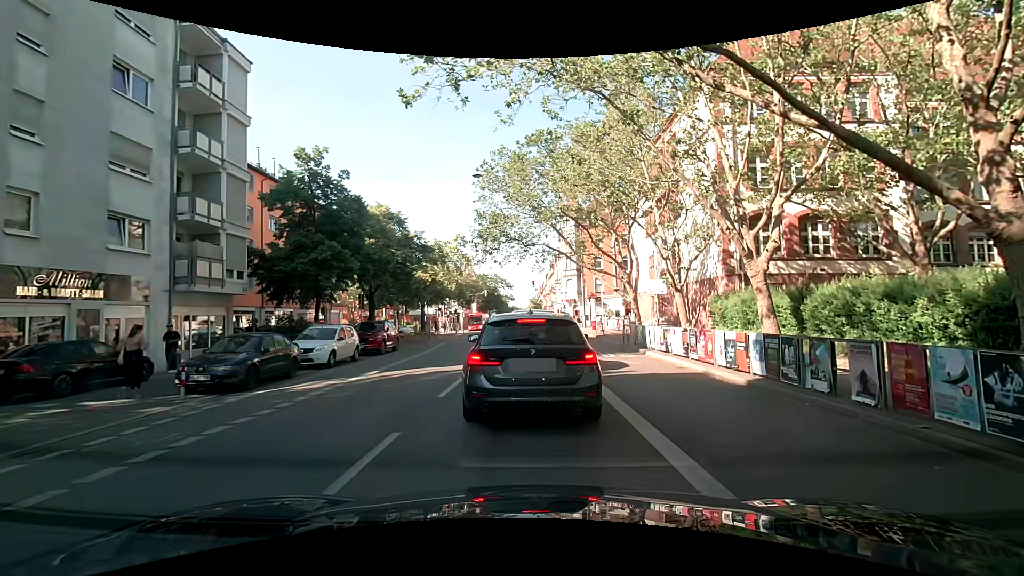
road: secondary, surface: asphalt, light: Day
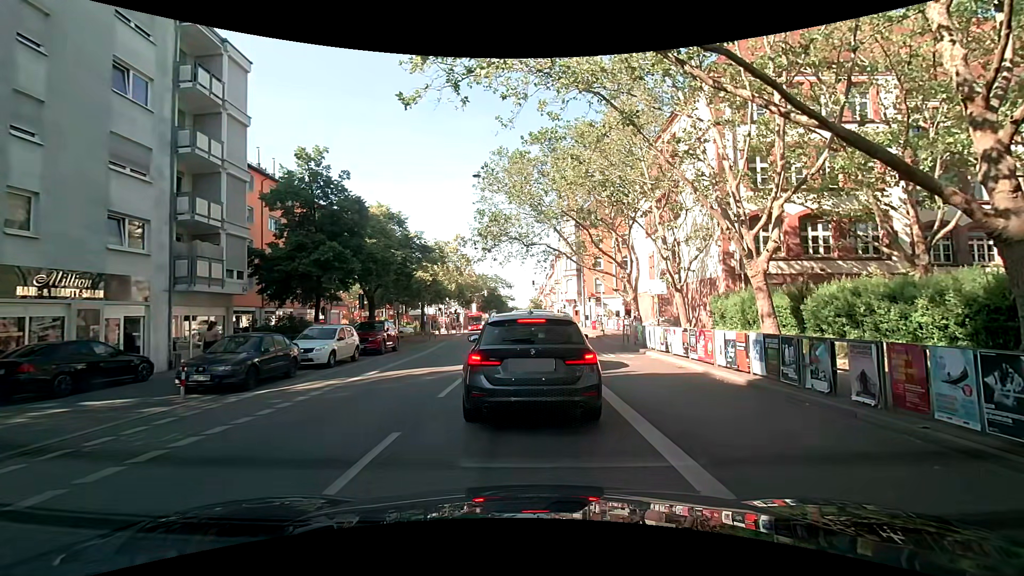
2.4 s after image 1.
(0.0, 0.0) m; 0°
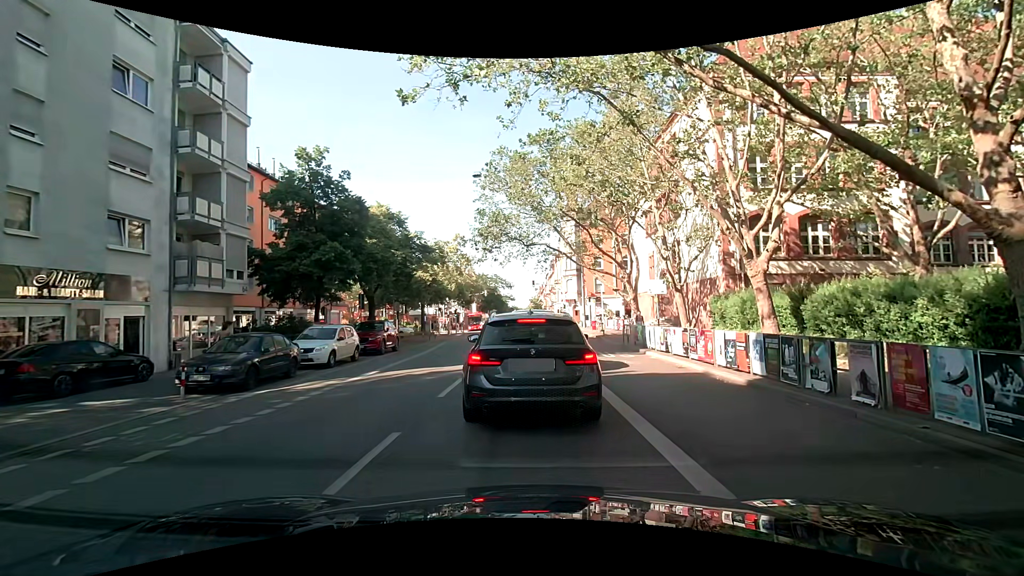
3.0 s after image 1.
(0.0, 0.0) m; 0°
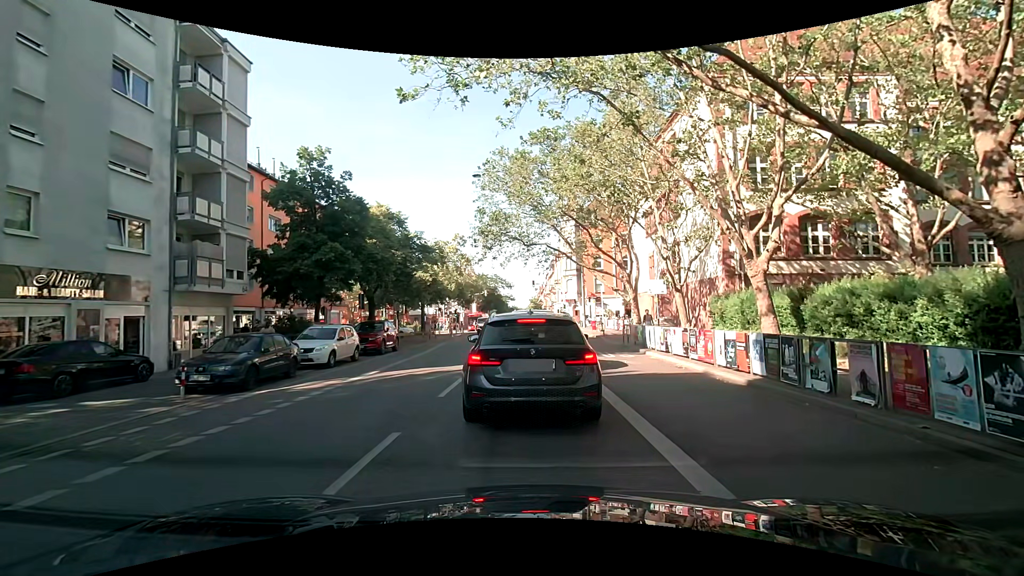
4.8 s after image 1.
(0.0, 0.0) m; 0°
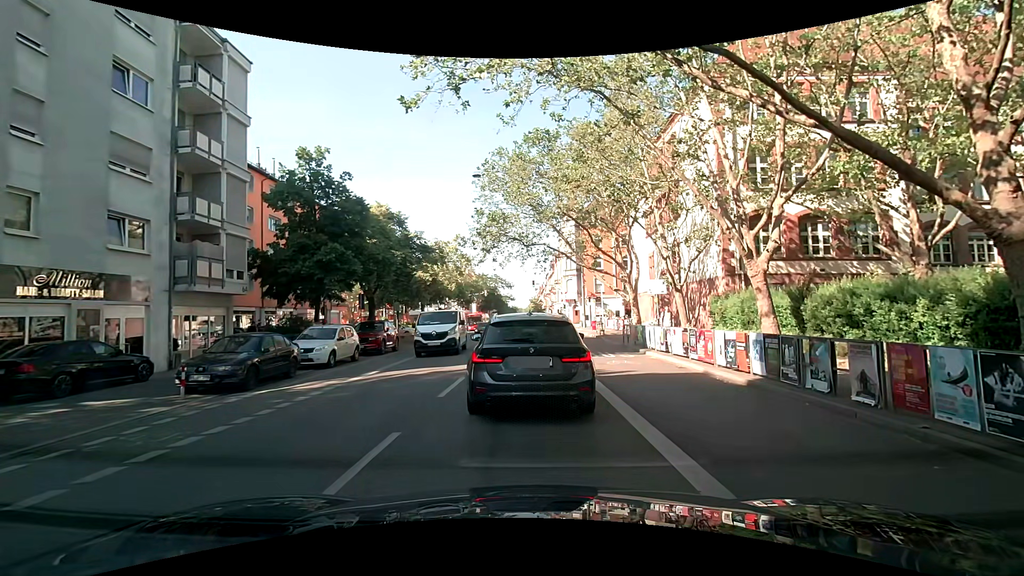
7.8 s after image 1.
(0.0, 0.0) m; 0°
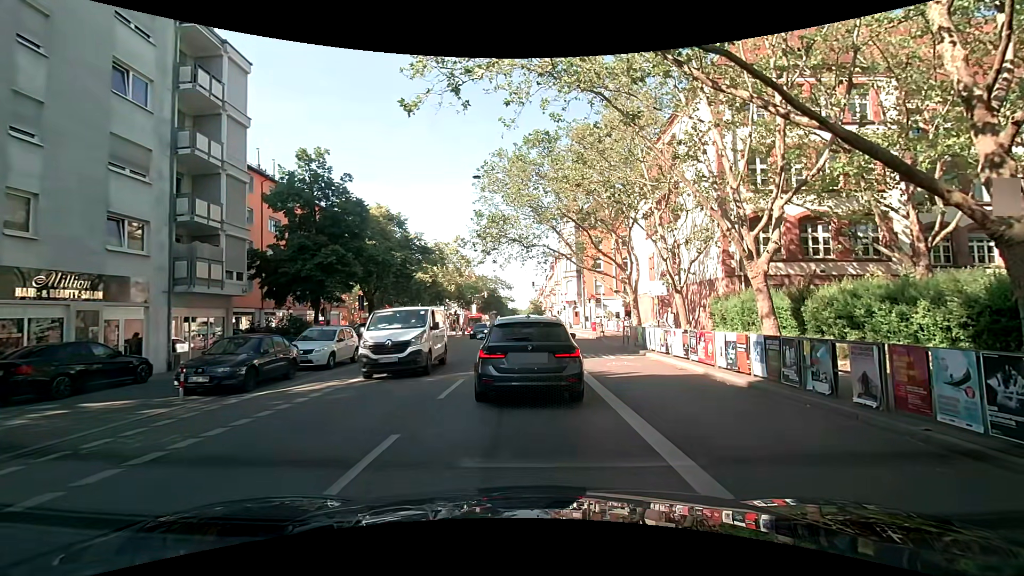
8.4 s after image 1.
(0.0, 0.0) m; 0°
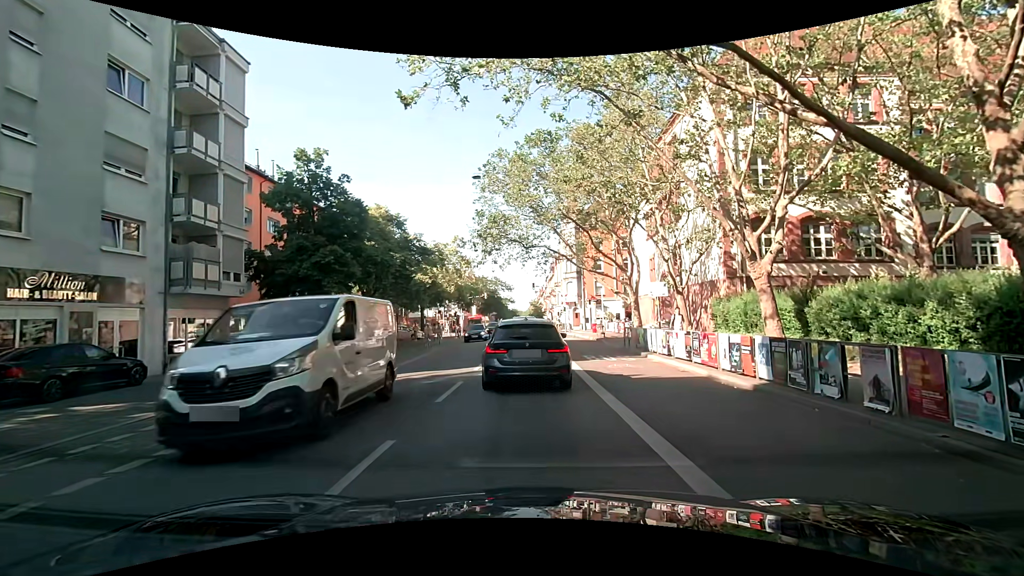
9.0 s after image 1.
(0.0, +0.2) m; 0°
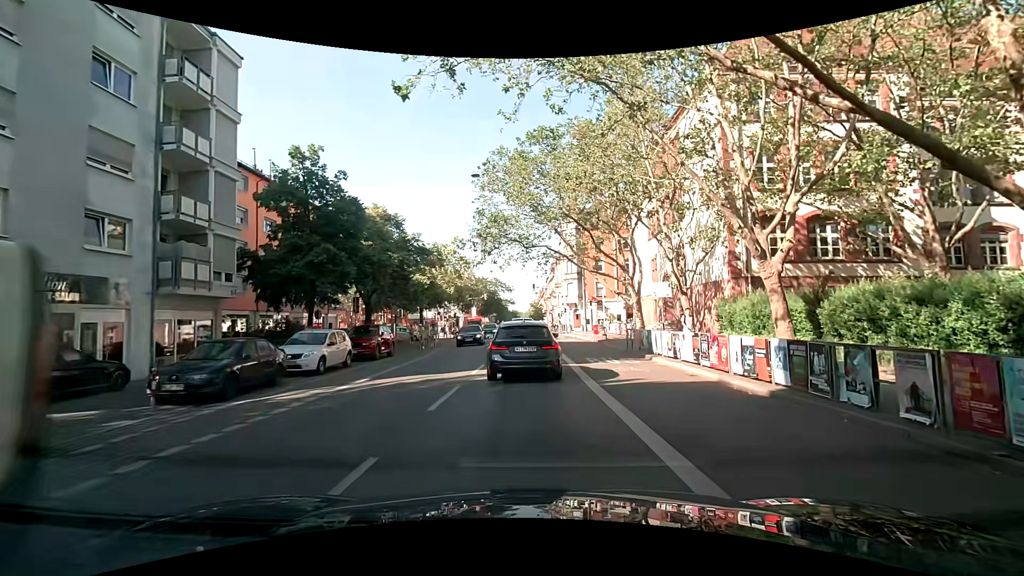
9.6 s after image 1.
(0.0, +0.7) m; -2°
